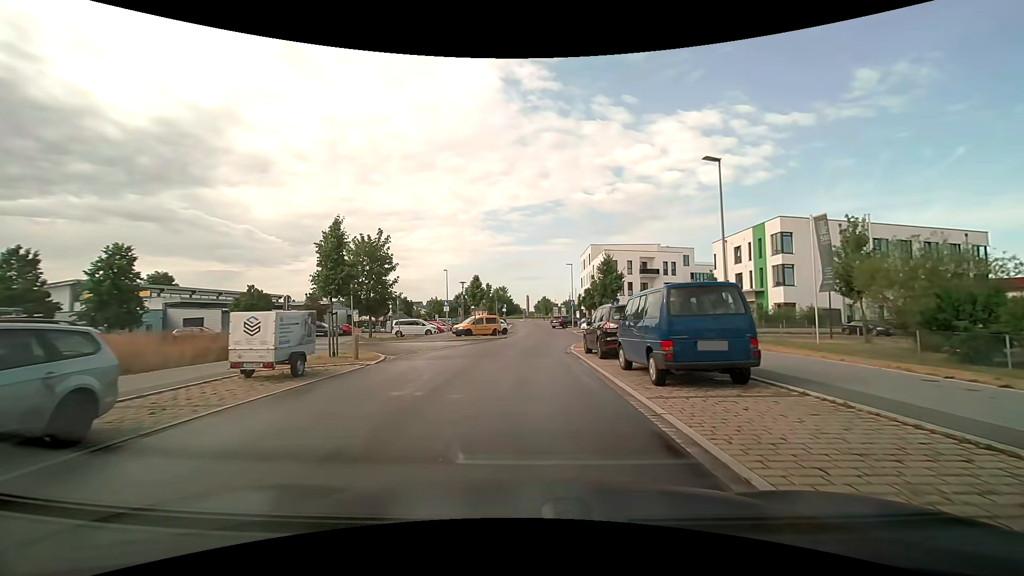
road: tertiary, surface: asphalt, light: Day
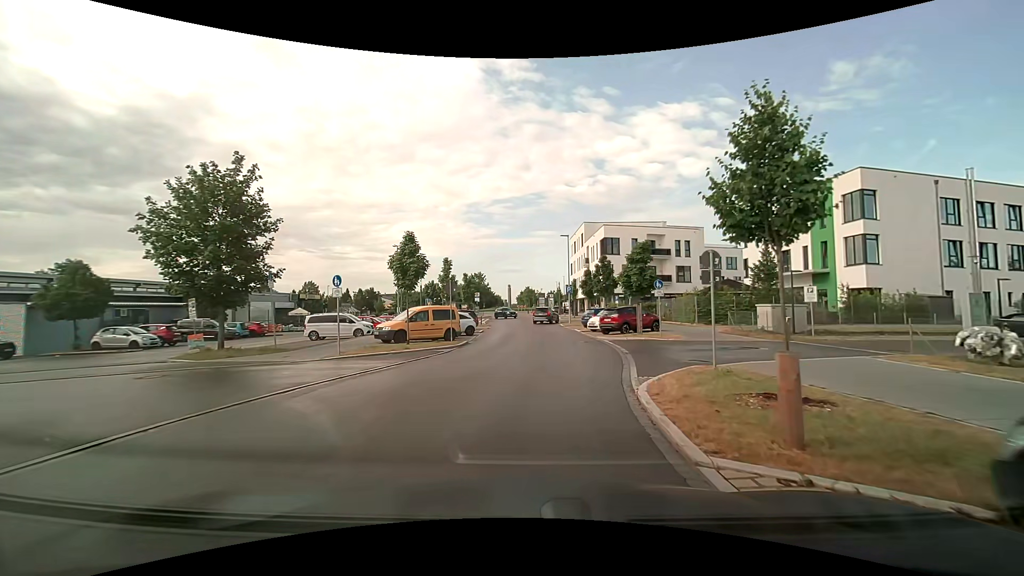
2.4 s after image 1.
(+0.3, +17.5) m; +3°
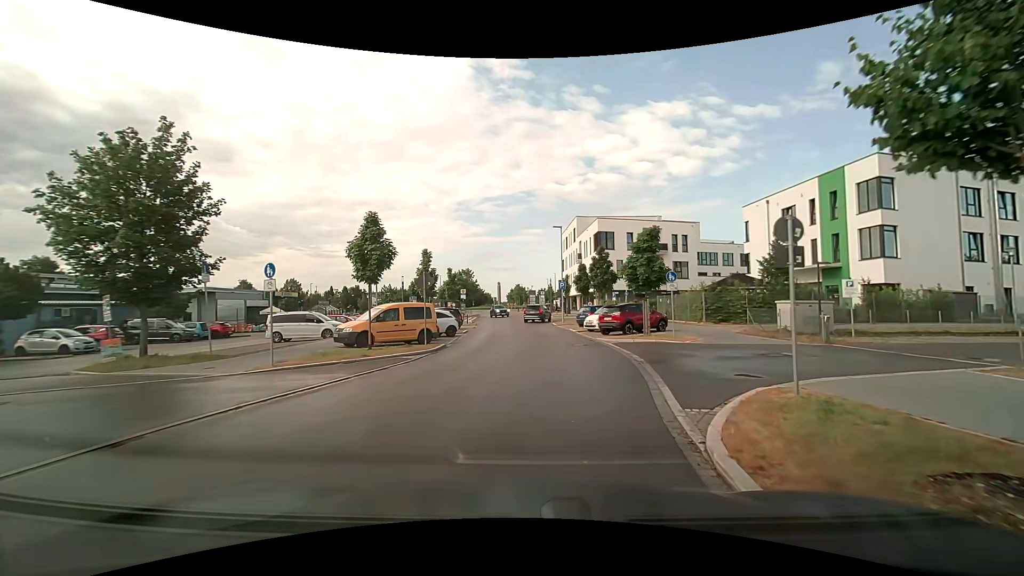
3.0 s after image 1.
(0.0, +3.7) m; +1°
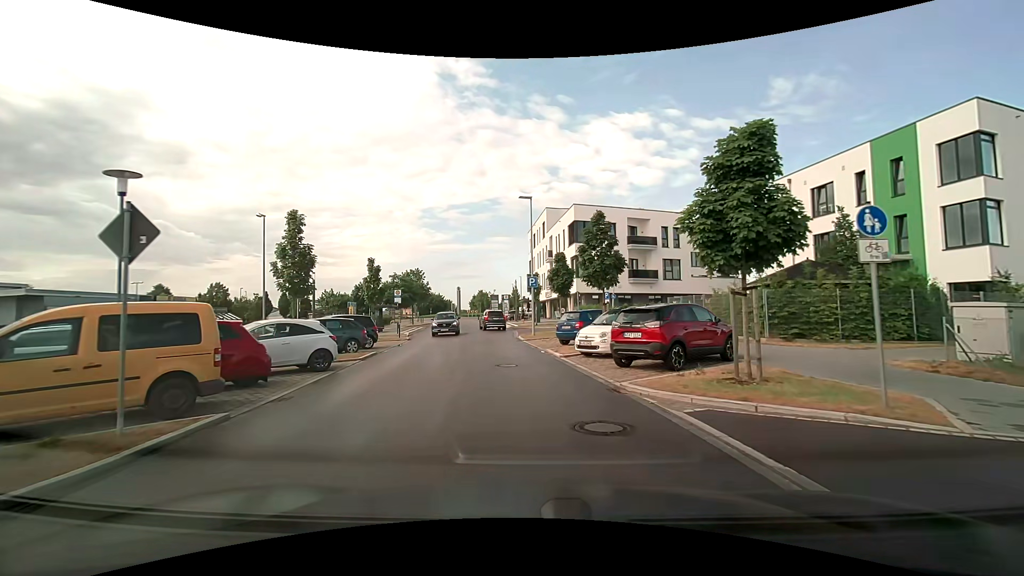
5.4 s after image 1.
(+0.5, +13.2) m; +4°
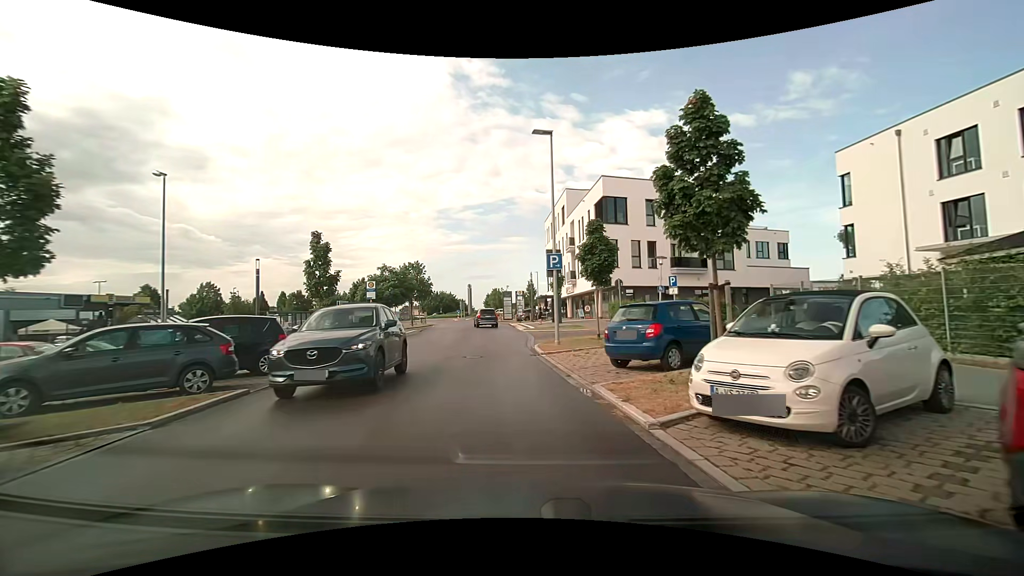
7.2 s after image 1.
(0.0, +10.4) m; -1°
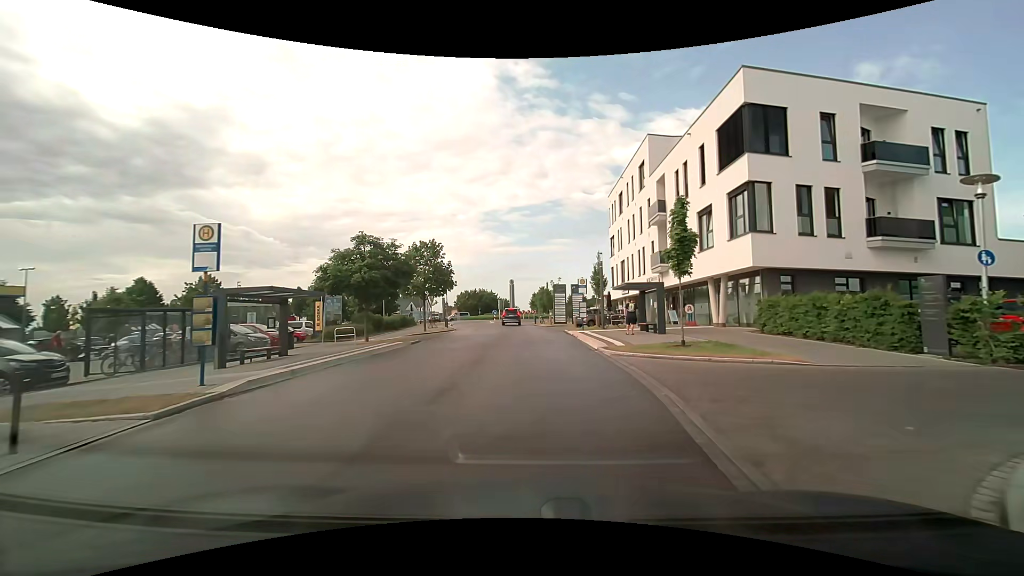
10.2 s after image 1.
(-1.2, +19.0) m; -5°
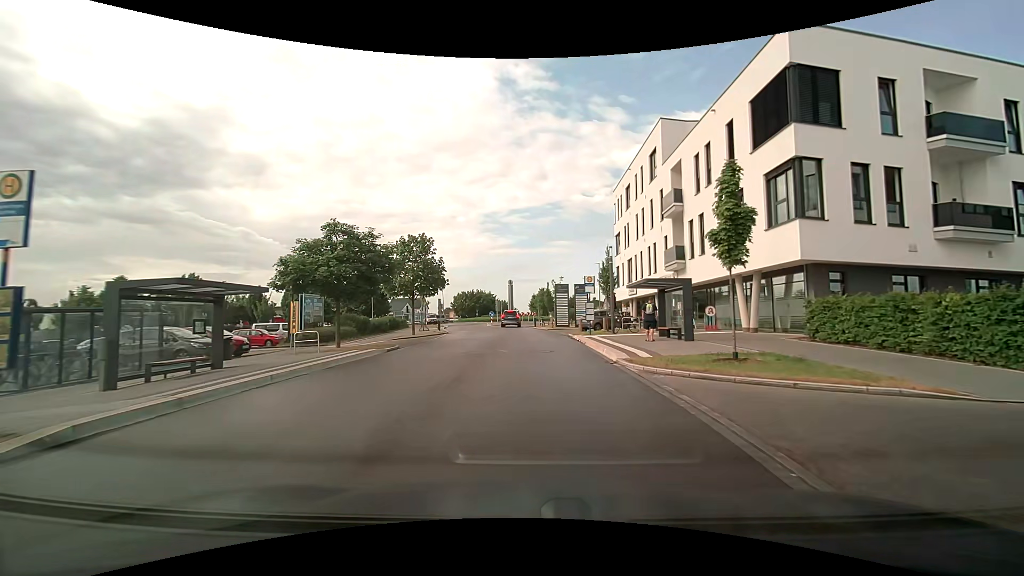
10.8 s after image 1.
(-0.1, +4.1) m; 0°
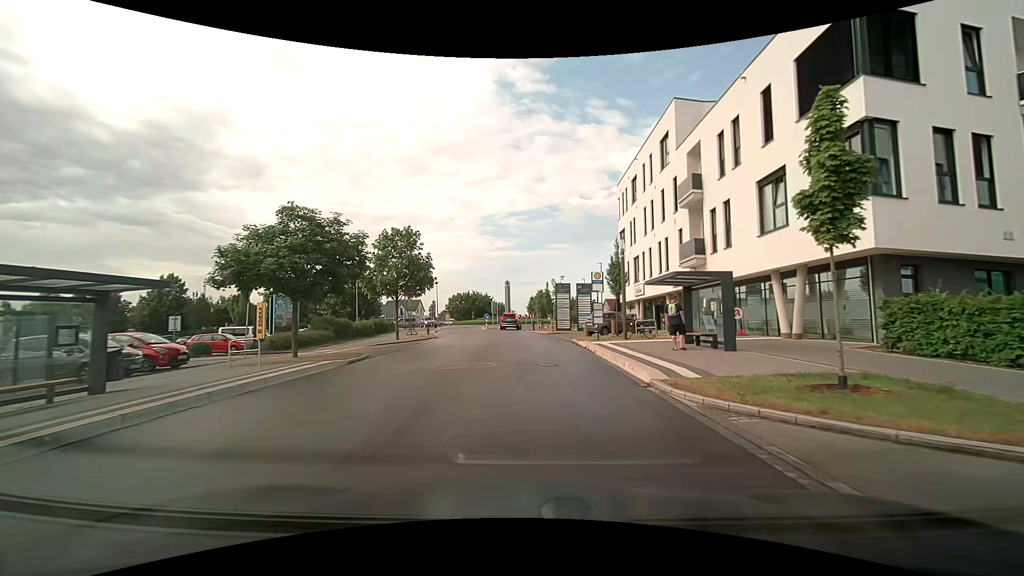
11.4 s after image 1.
(0.0, +4.2) m; 0°
(0, +10) (0, +20) (0, +30) (-1, +40) (-2, +50) (-1, +60) (+3, +69) (+9, +77) (+13, +86) (+9, +95) m
